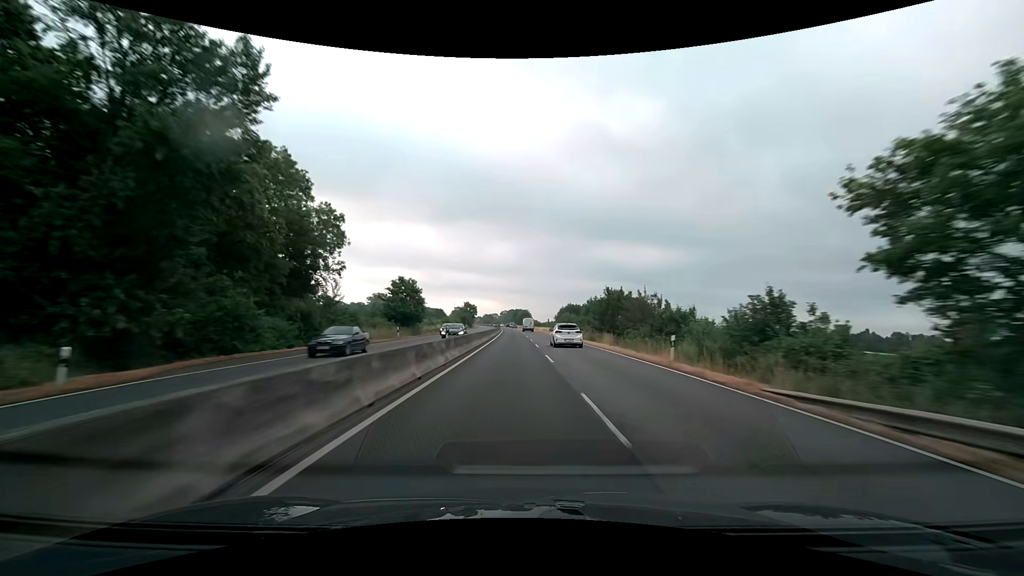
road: trunk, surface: asphalt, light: Day
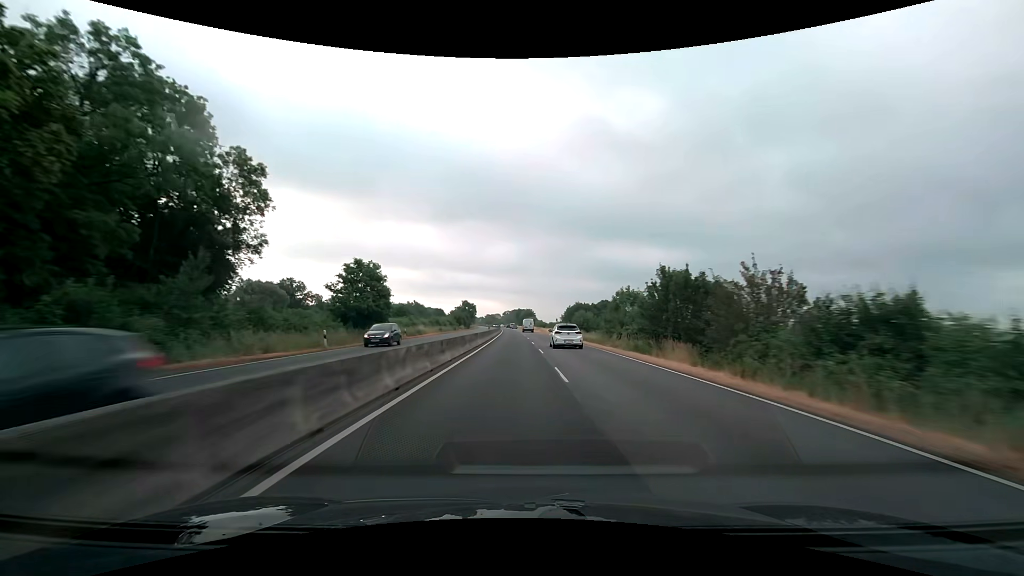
(0.0, +17.9) m; 0°
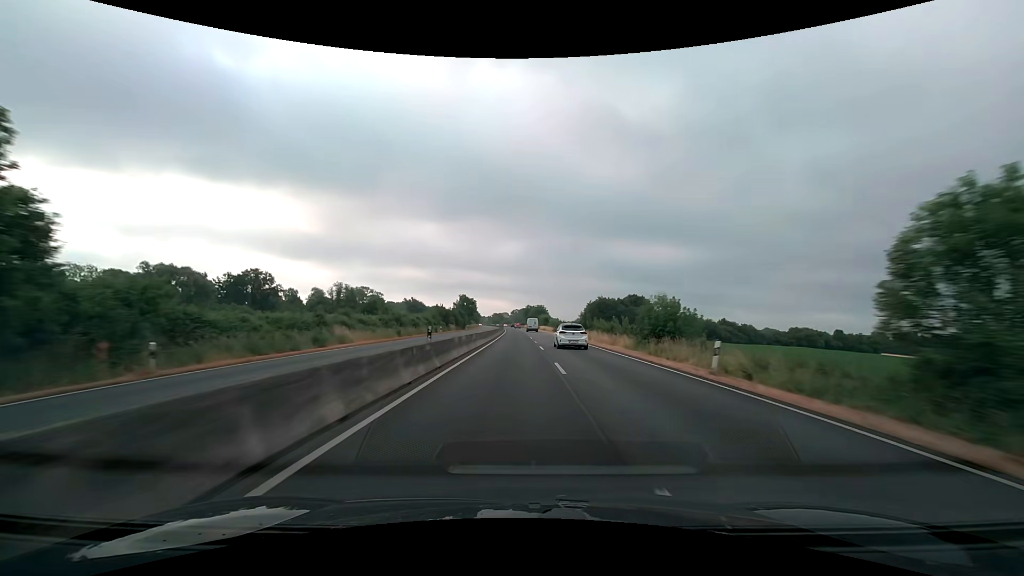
(-0.3, +35.2) m; -1°
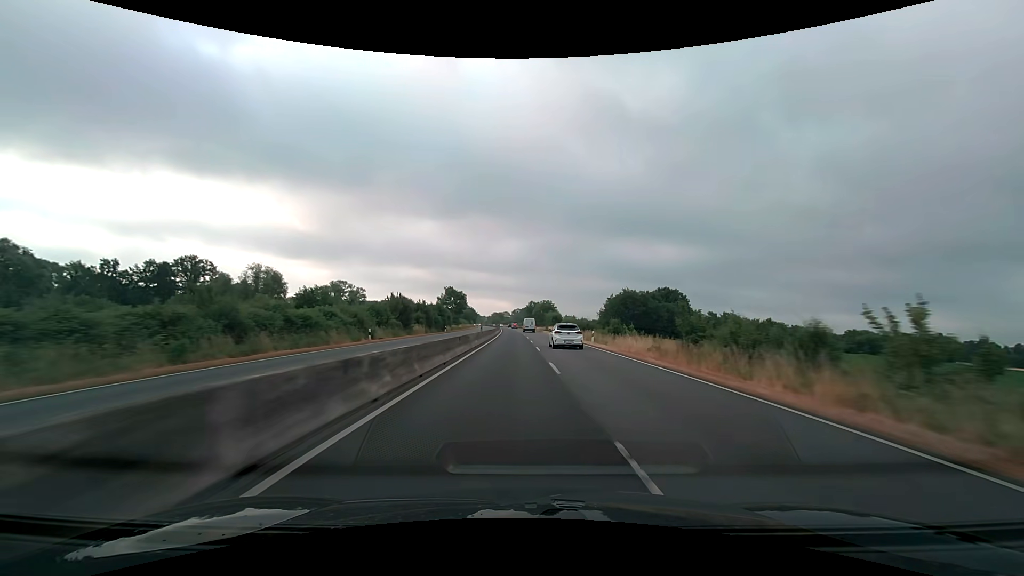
(-0.3, +34.5) m; -1°
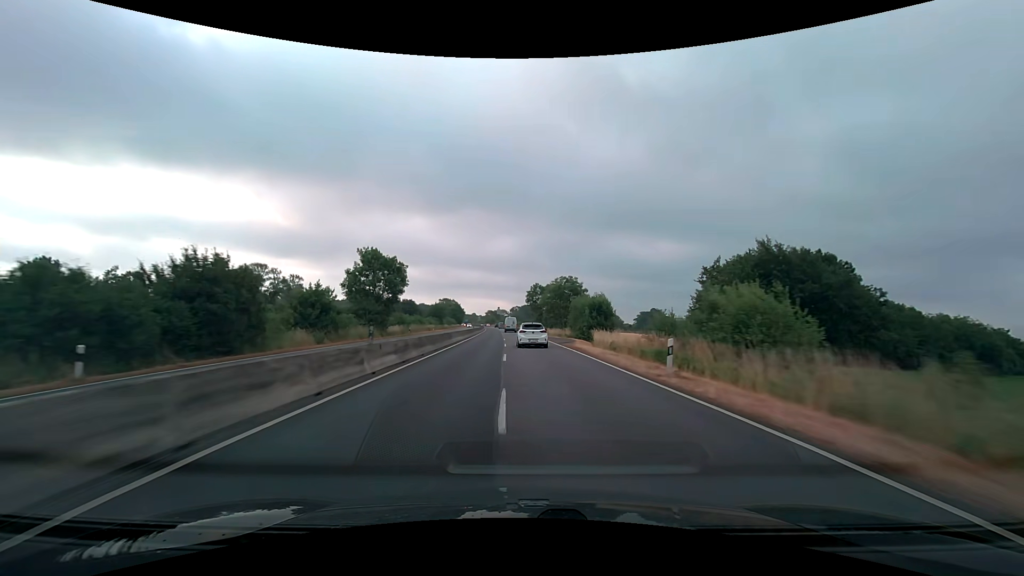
(+0.2, +67.1) m; 0°
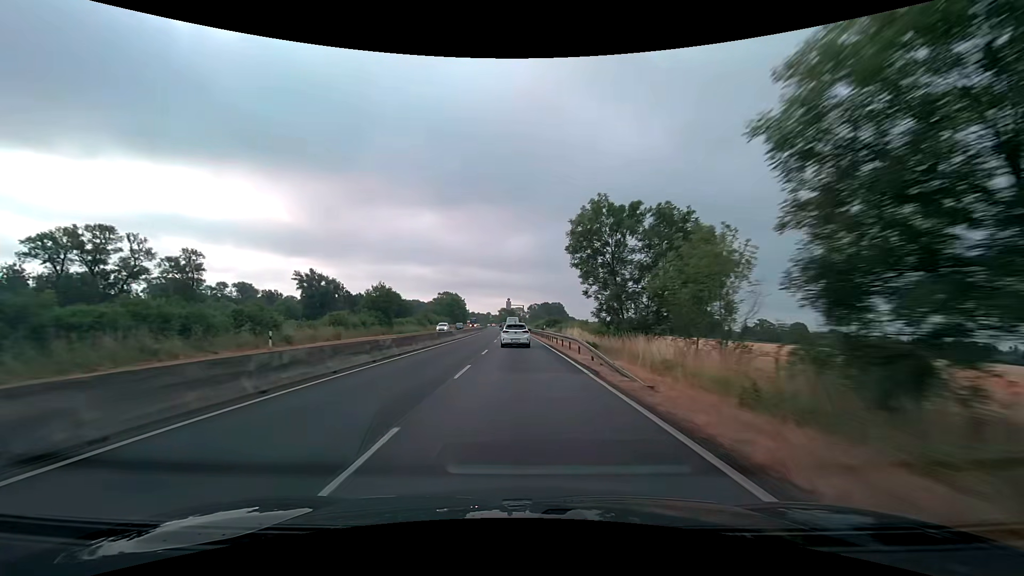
(-1.0, +63.8) m; -2°
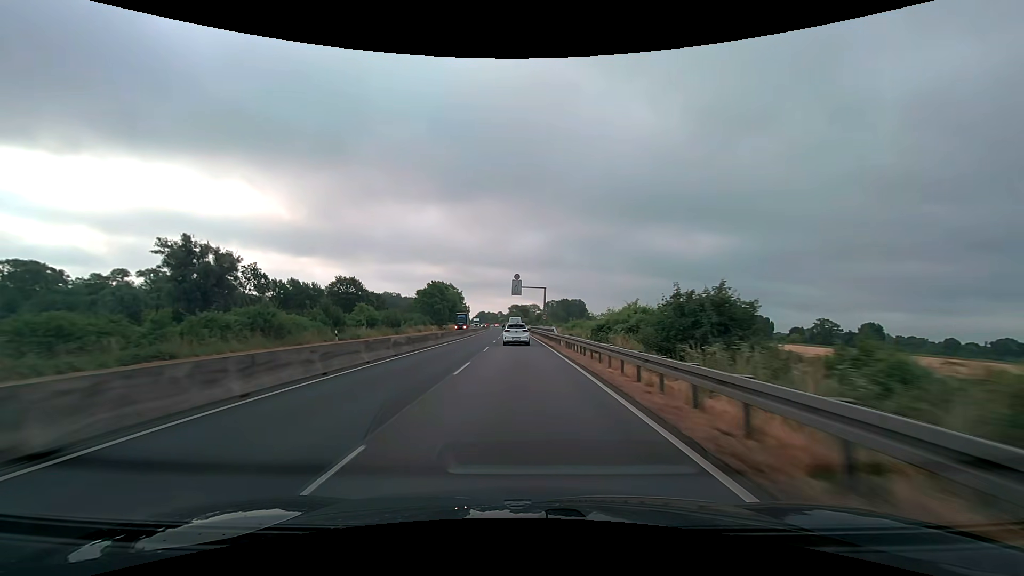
(-1.3, +60.7) m; -2°
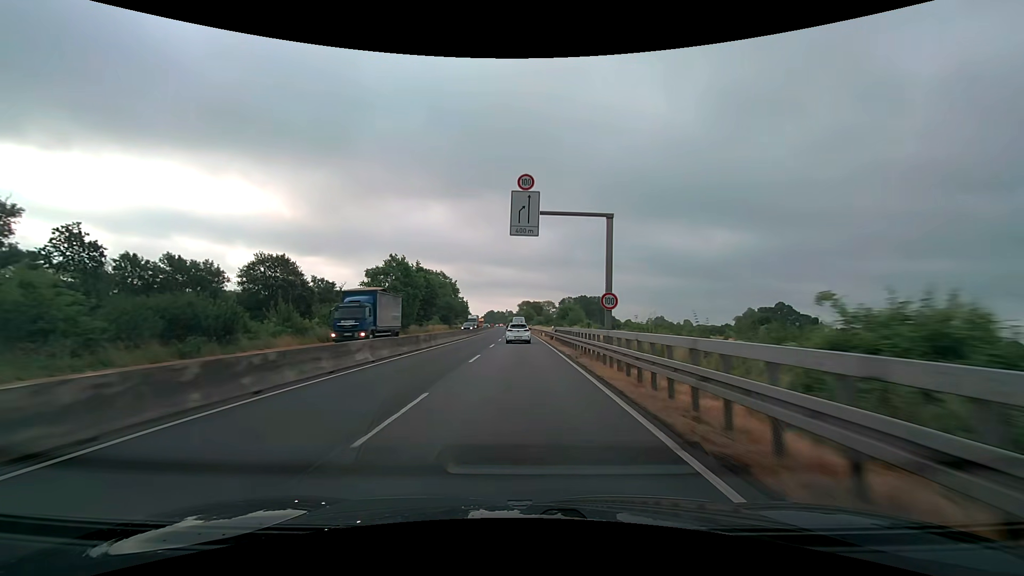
(-0.4, +43.6) m; -1°
(0, +10) (0, +20) (0, +30) (0, +40) (0, +50) (-1, +60) (-1, +70) (-1, +80) (-1, +90) (-1, +100) m
